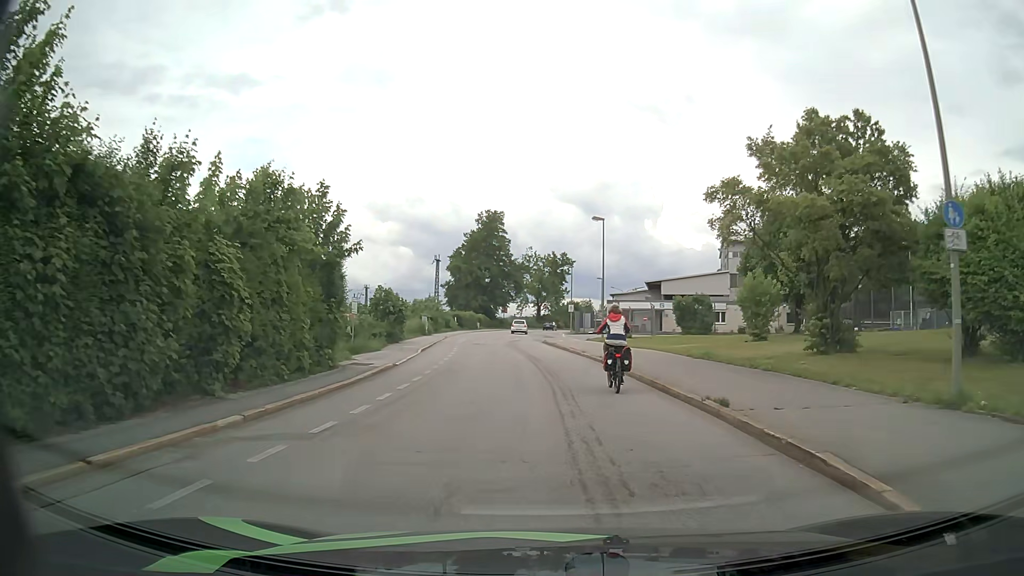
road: residential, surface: asphalt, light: Day
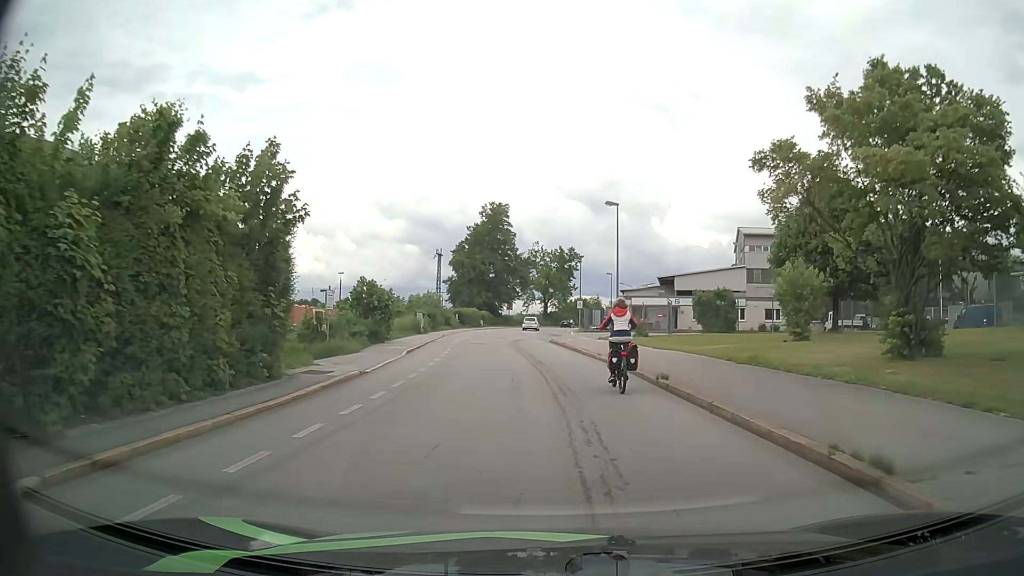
(0.0, +4.7) m; 0°
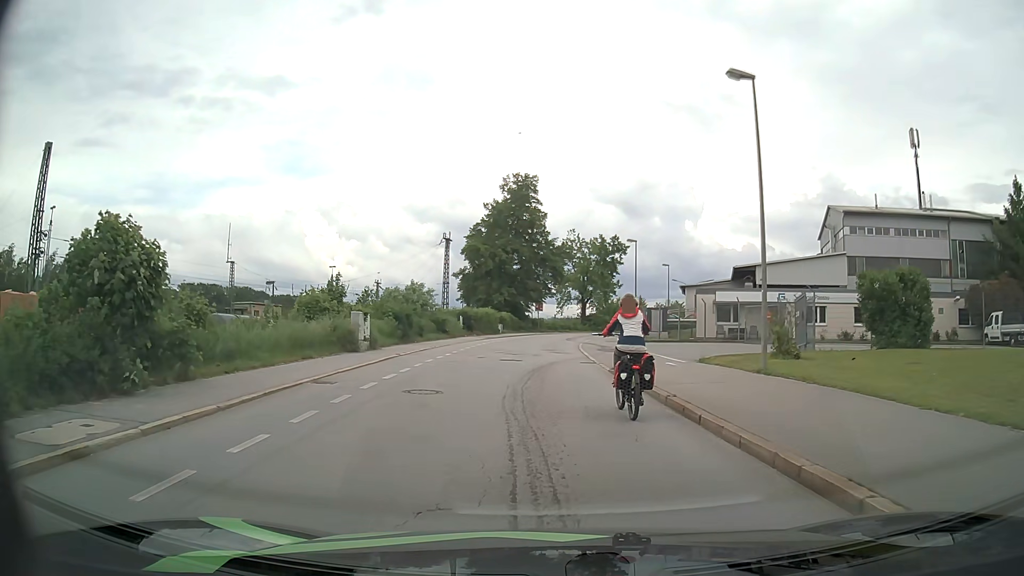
(-0.7, +21.7) m; -3°
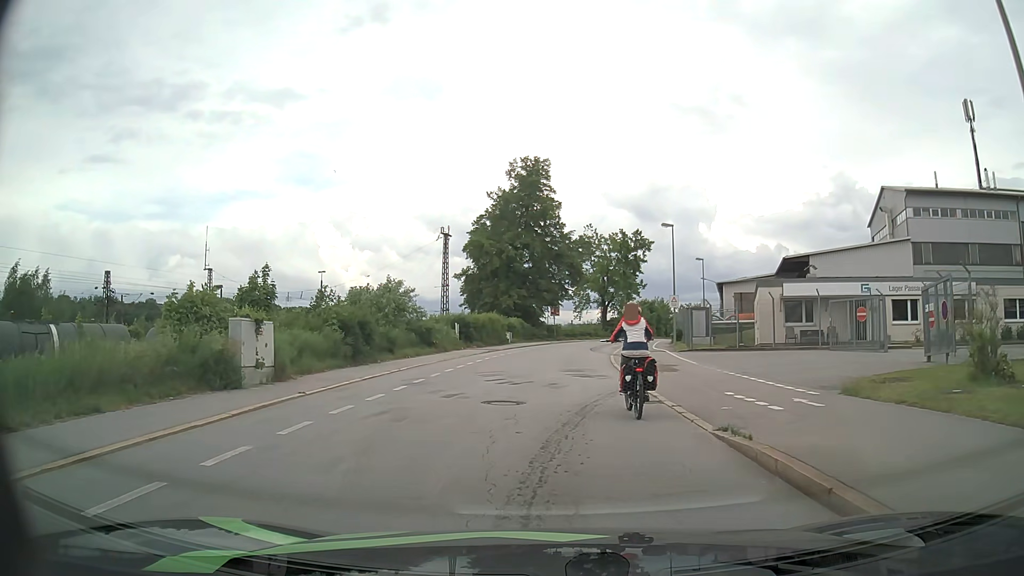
(-0.1, +10.6) m; -1°
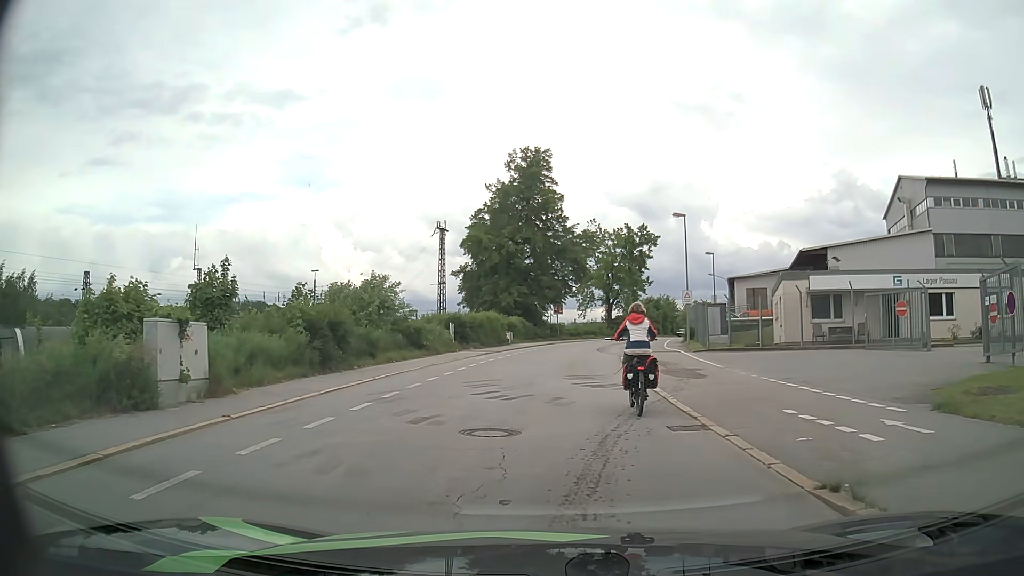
(0.0, +3.4) m; 0°
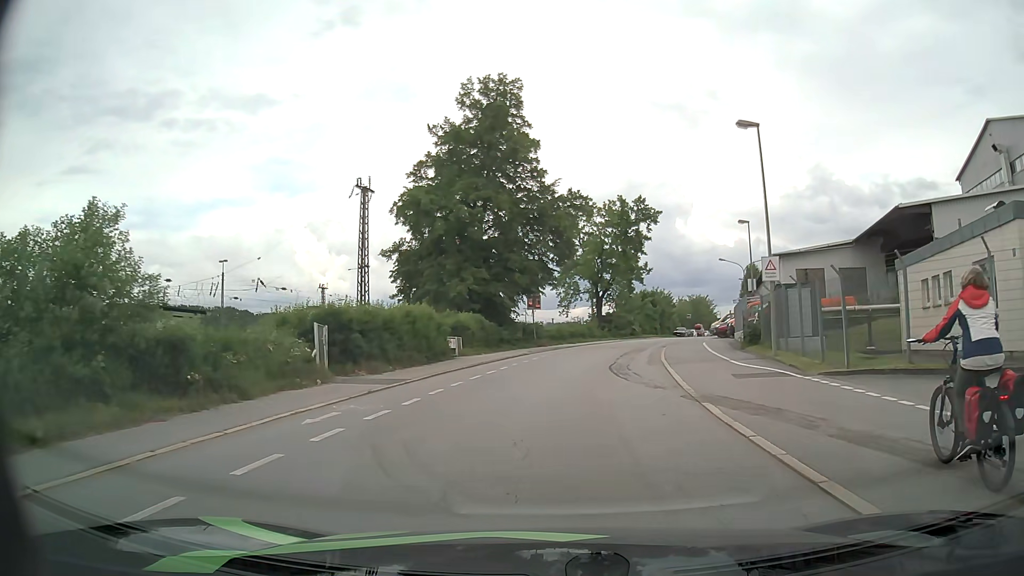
(+0.1, +19.2) m; +2°
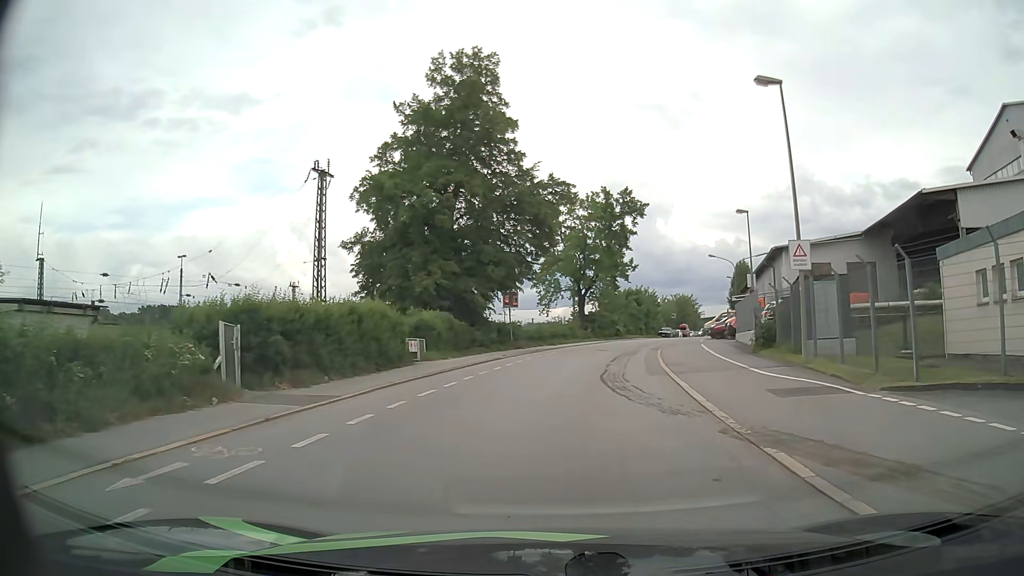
(0.0, +4.5) m; +1°
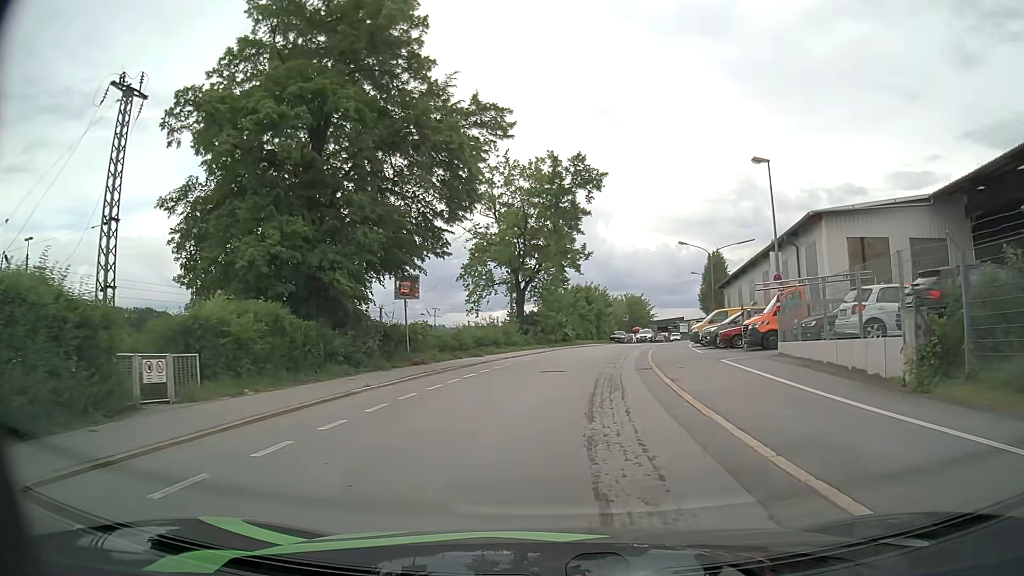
(+0.7, +14.9) m; +5°
(0, +10) (+1, +20) (+2, +30) (+4, +40) (+6, +49) (+9, +59) (+11, +69) (+14, +79) (+17, +88) (+19, +98) m
